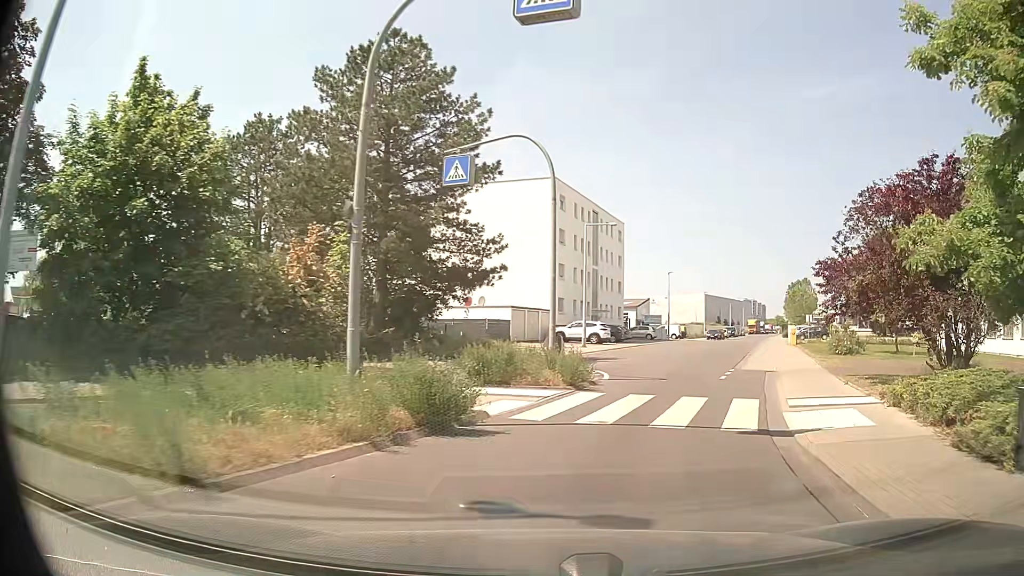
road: unclassified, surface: asphalt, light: Day
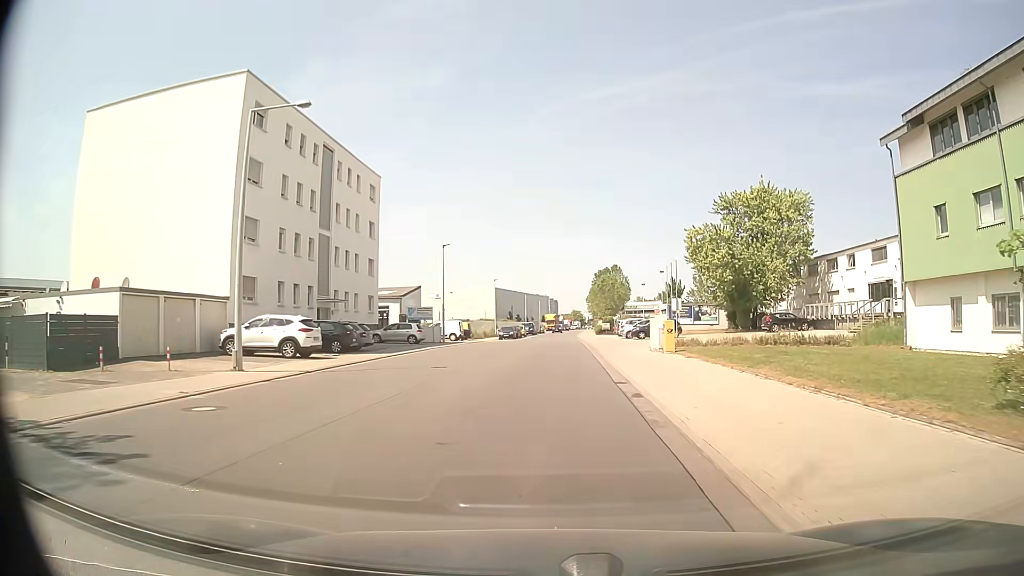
(+5.5, +23.7) m; +19°
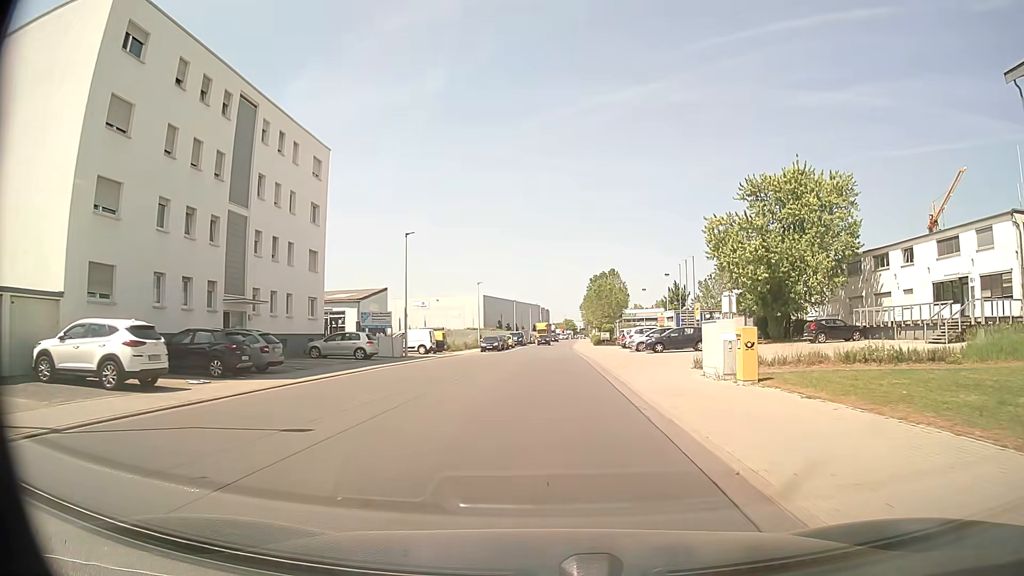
(+0.1, +11.7) m; +1°
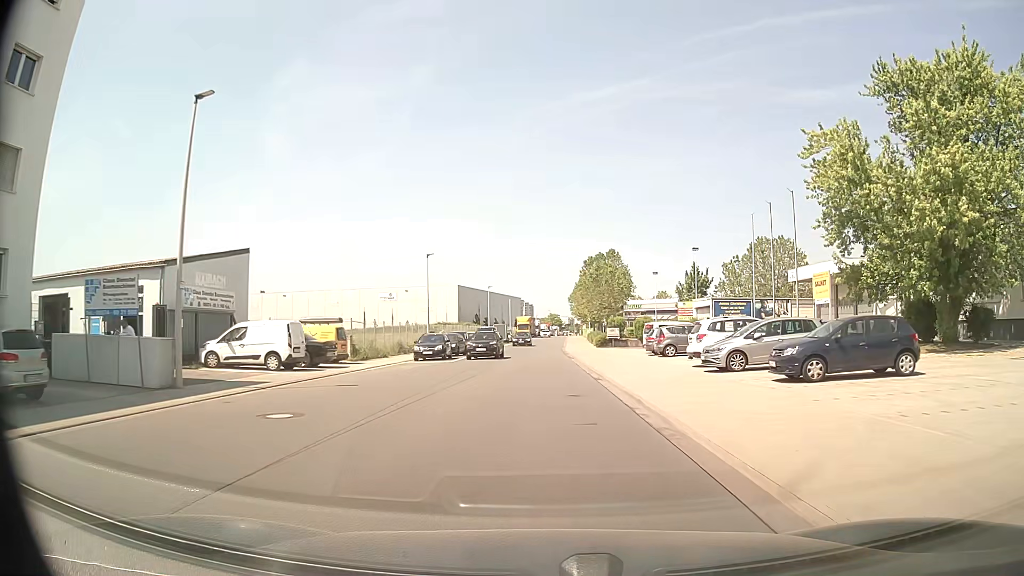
(+0.4, +26.2) m; +1°
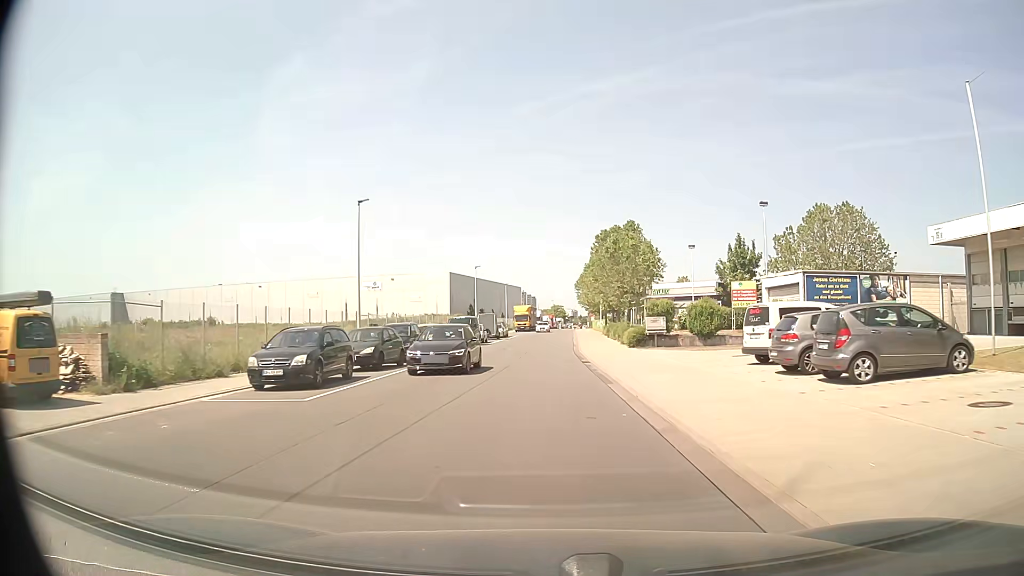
(+0.1, +21.2) m; 0°
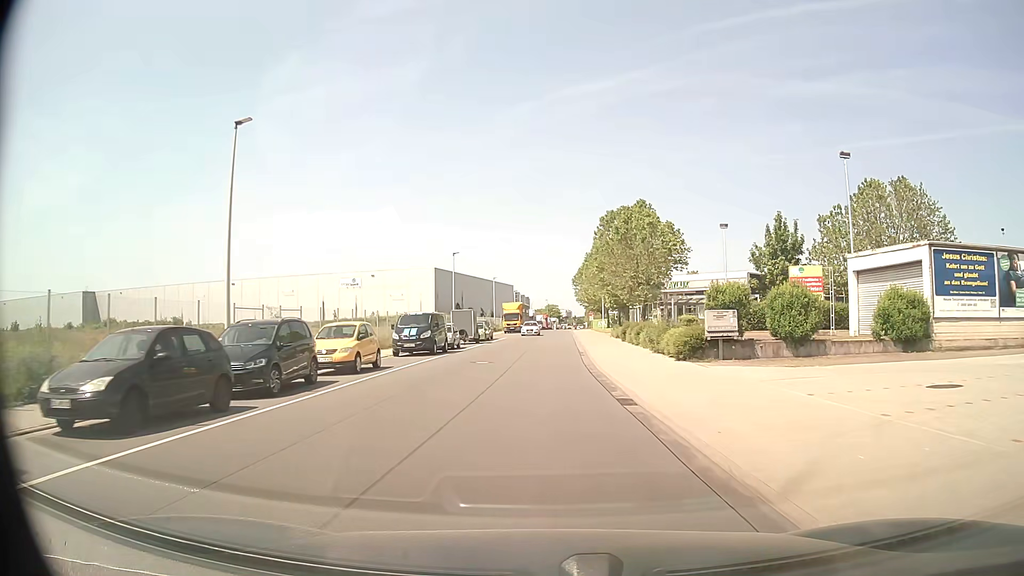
(0.0, +14.3) m; 0°
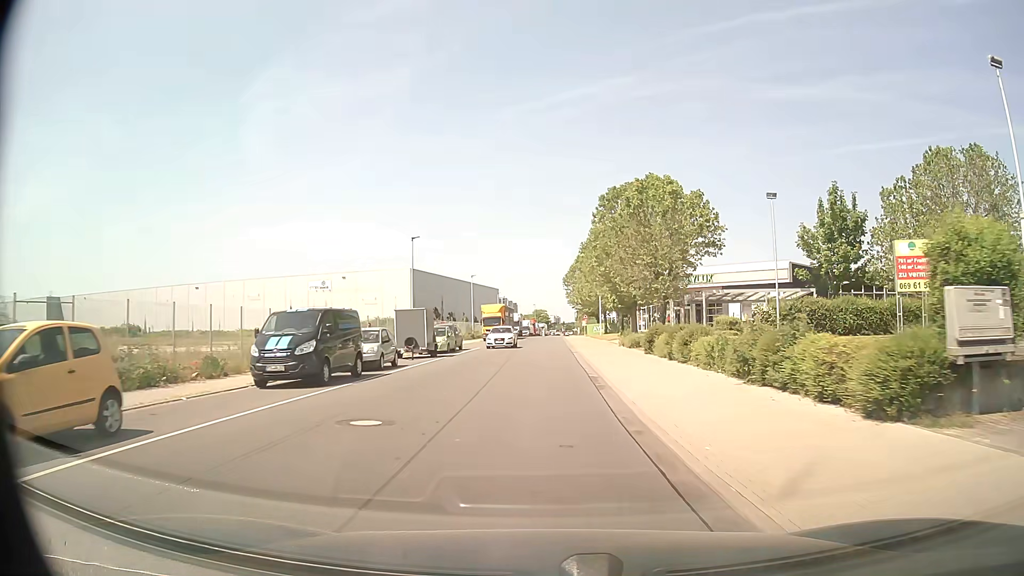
(+0.2, +14.4) m; +1°
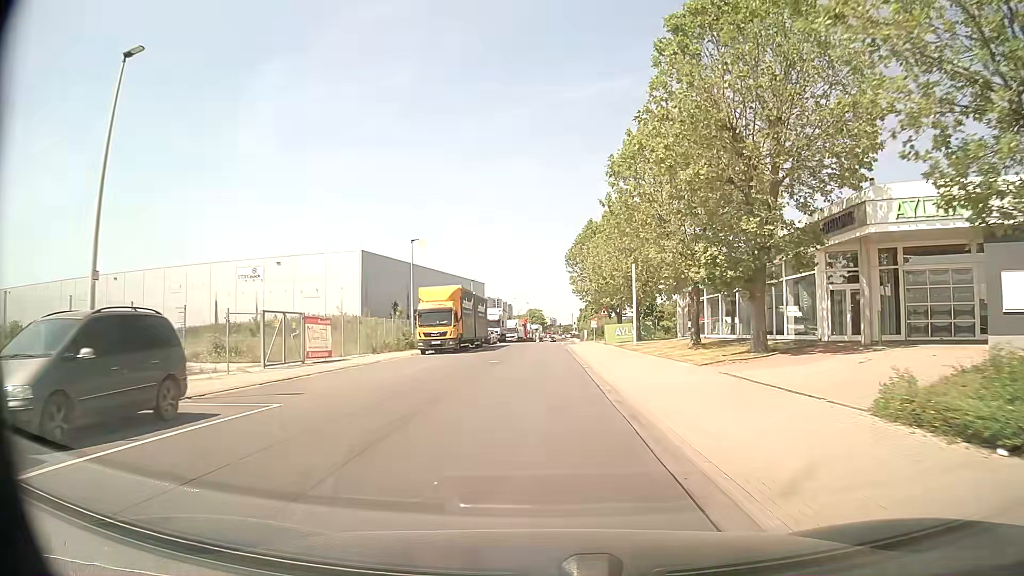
(+0.3, +34.7) m; 0°
